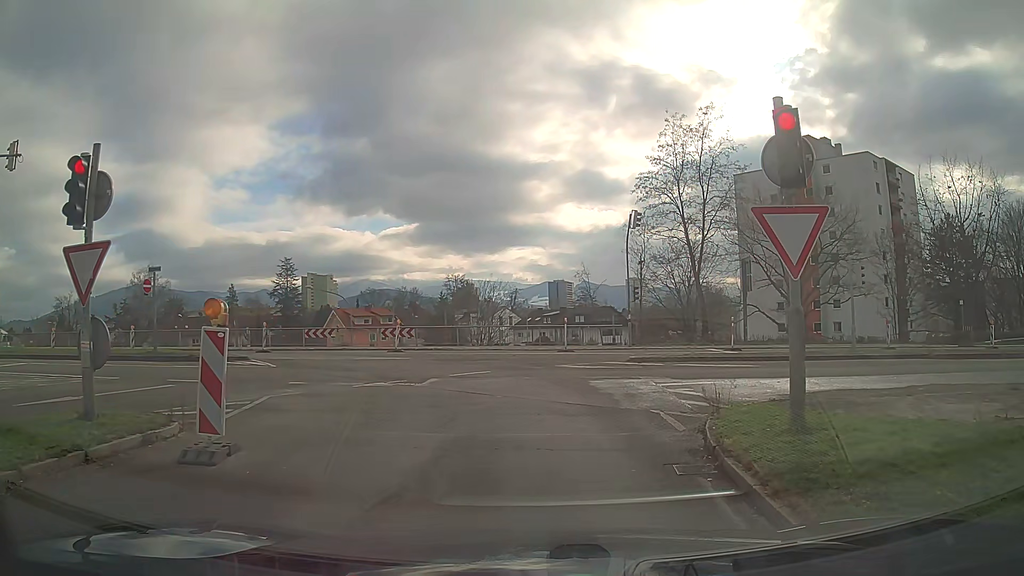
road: trunk_link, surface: asphalt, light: Day
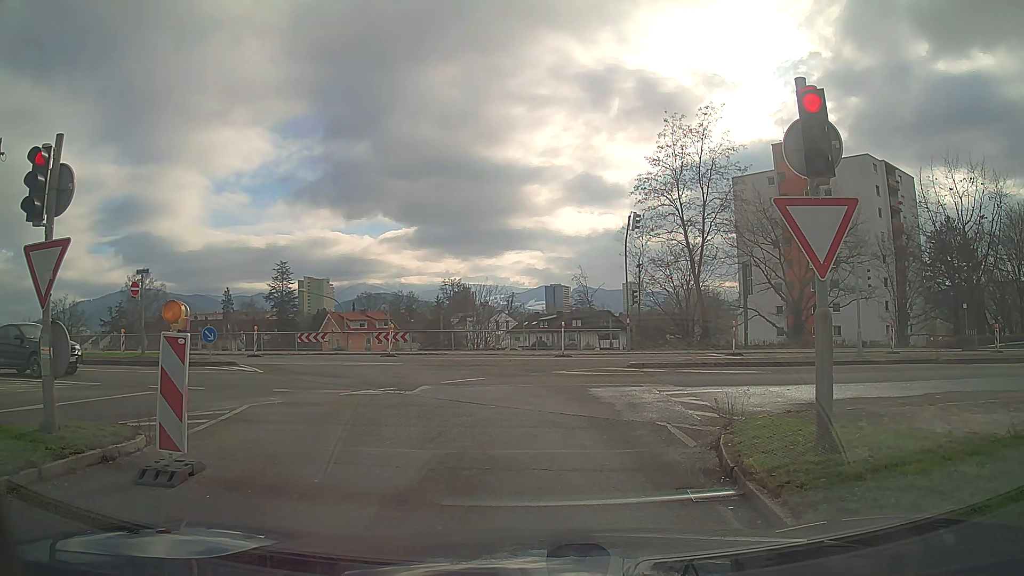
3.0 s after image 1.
(0.0, +0.8) m; 0°
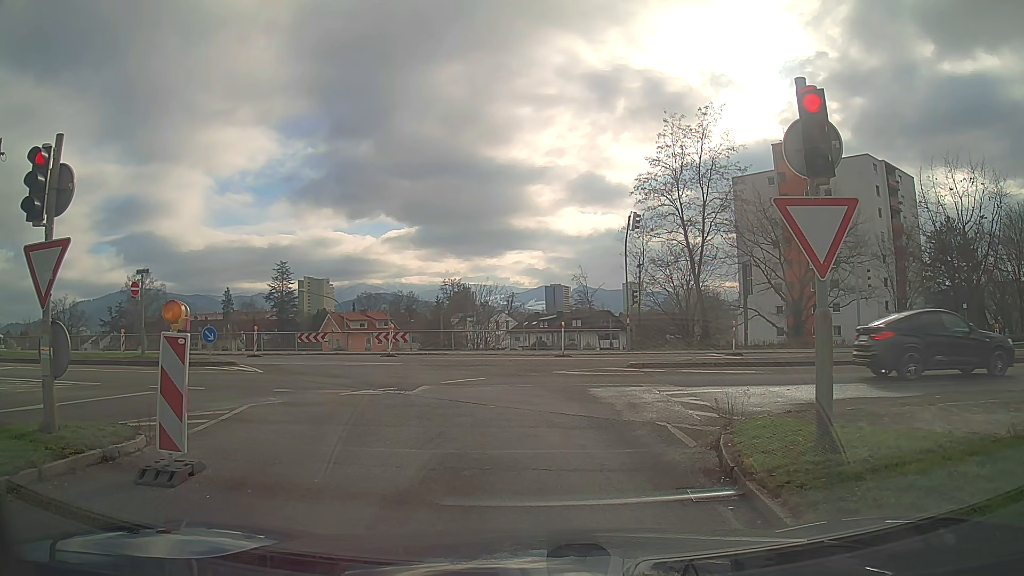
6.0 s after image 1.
(0.0, 0.0) m; 0°
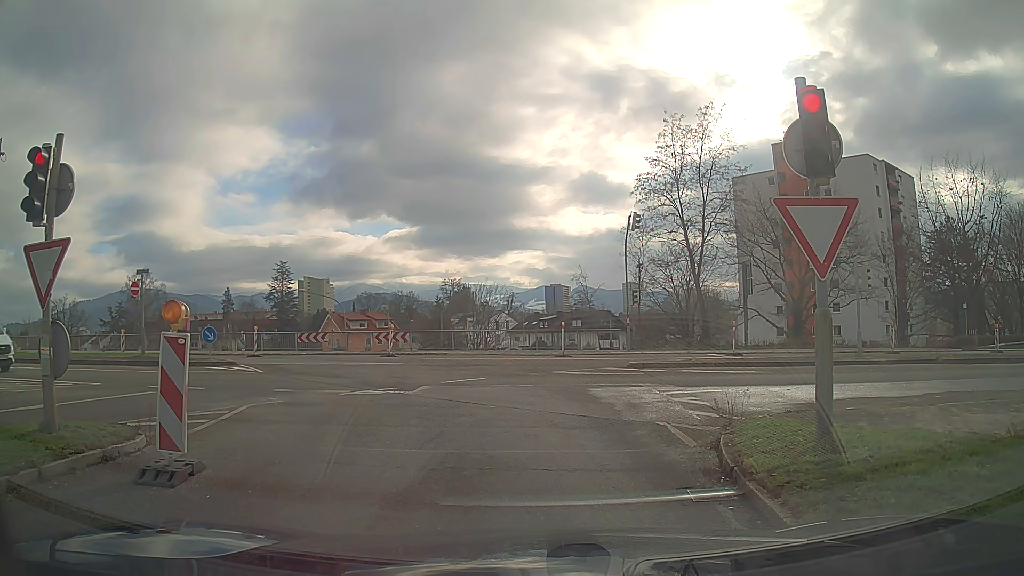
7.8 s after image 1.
(0.0, 0.0) m; 0°
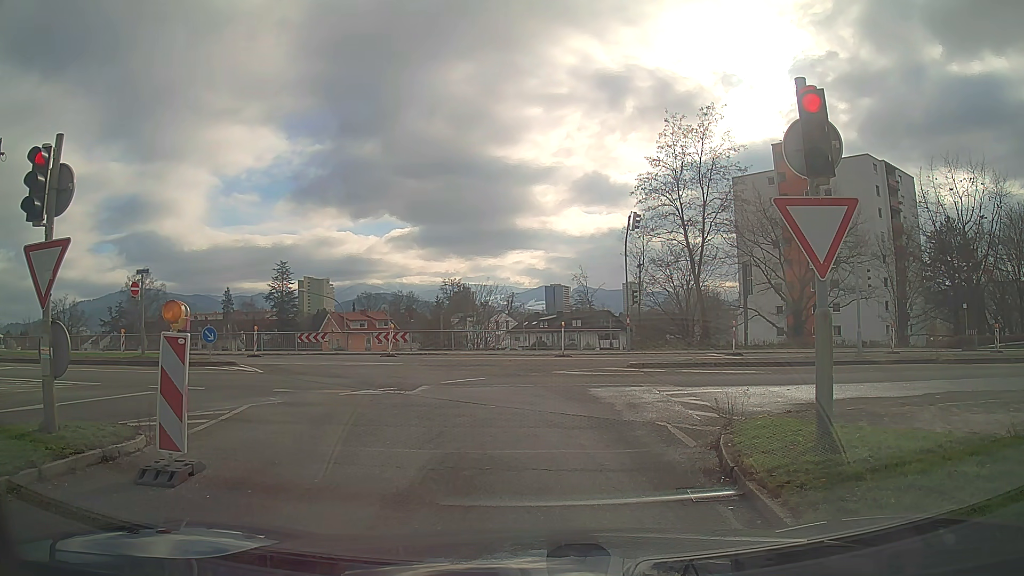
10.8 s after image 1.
(0.0, 0.0) m; 0°
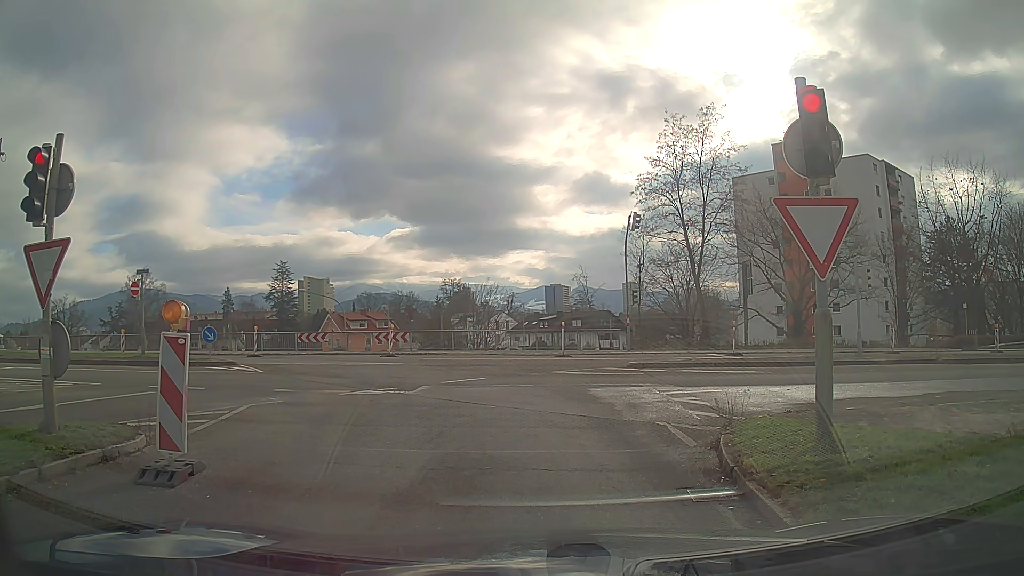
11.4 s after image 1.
(0.0, 0.0) m; 0°
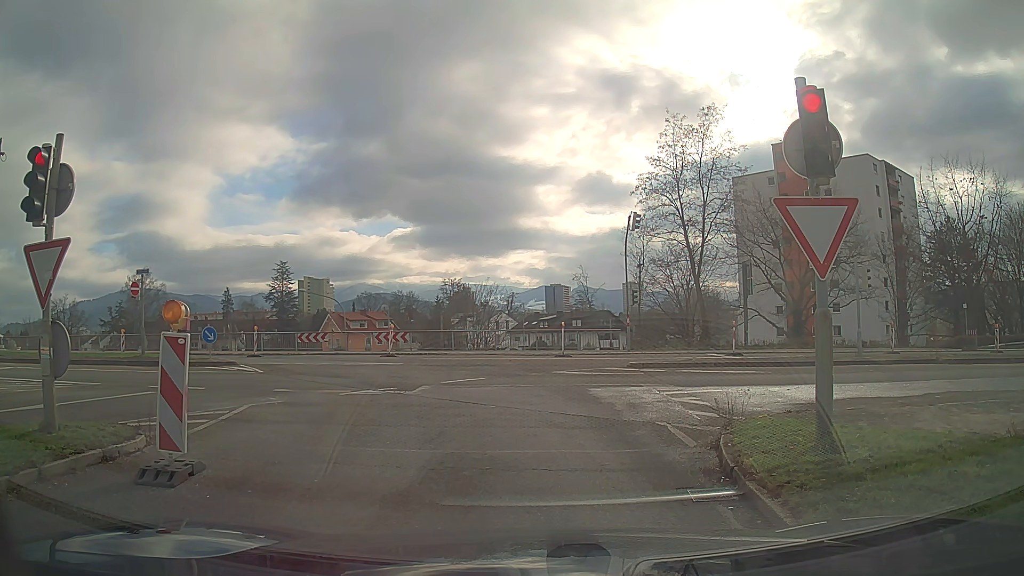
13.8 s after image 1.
(0.0, 0.0) m; 0°
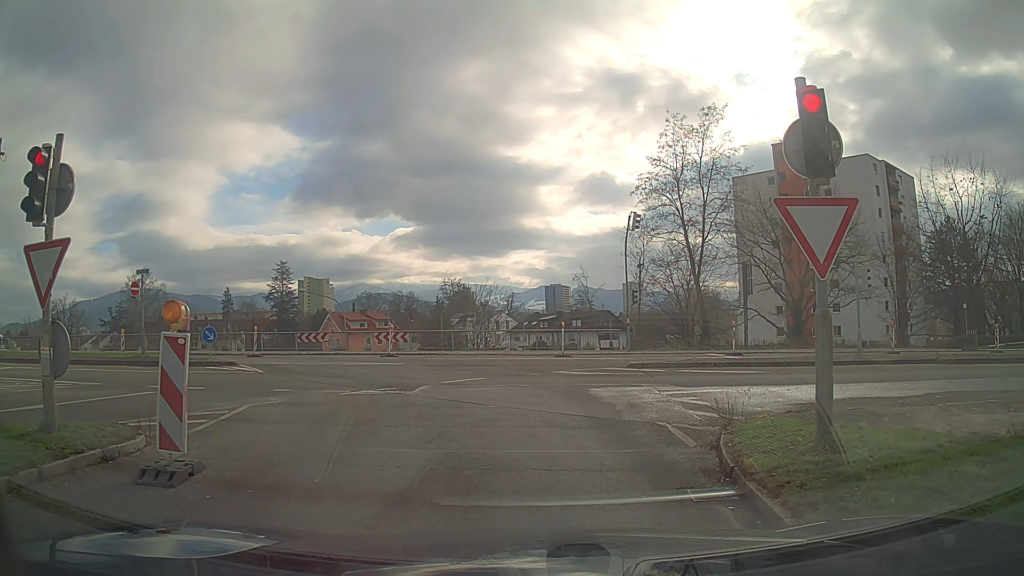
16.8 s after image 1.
(0.0, 0.0) m; 0°
